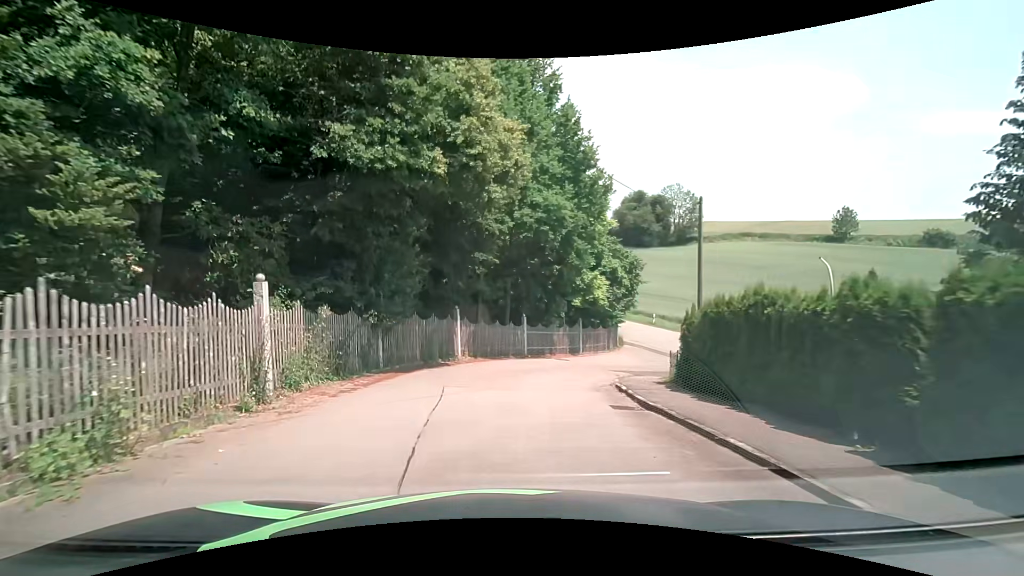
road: residential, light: Day
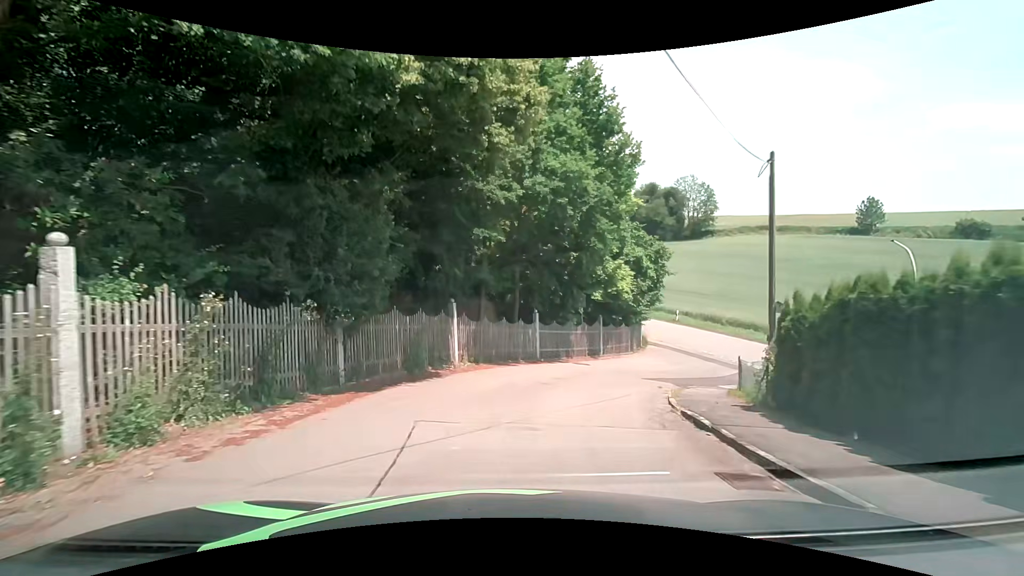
(-0.1, +4.4) m; -1°
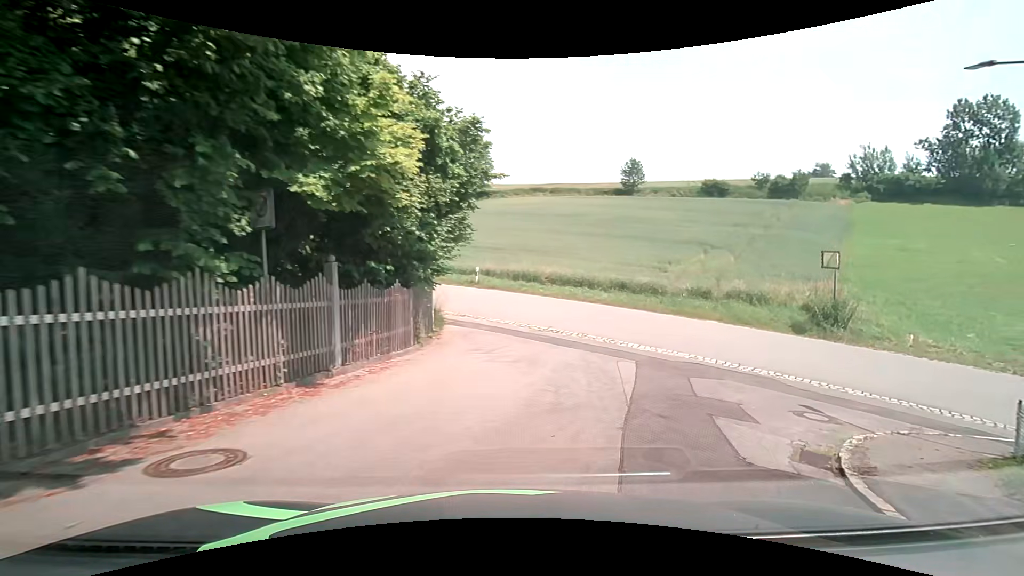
(+3.0, +17.2) m; +26°
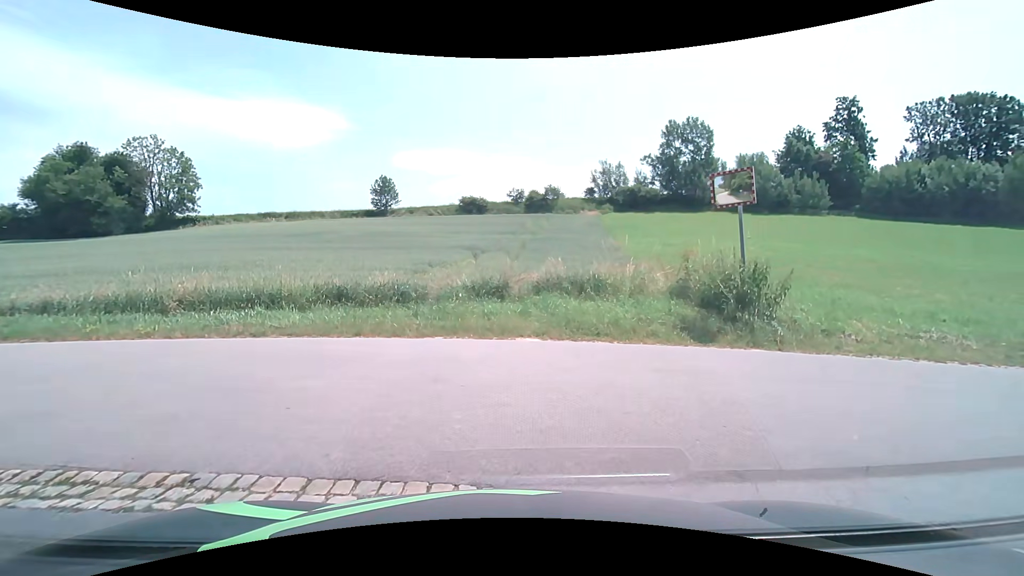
(+3.2, +12.3) m; +27°
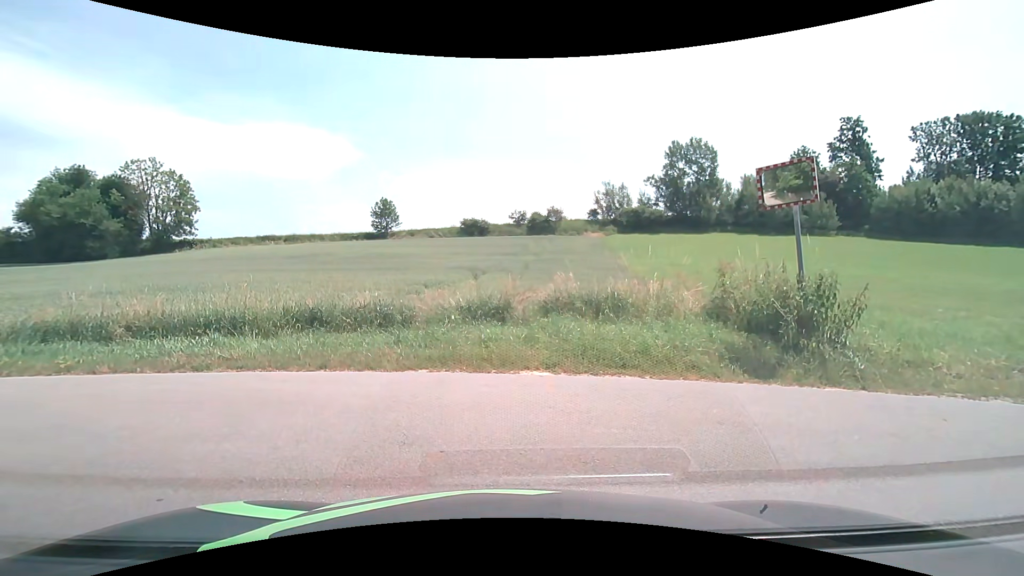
(0.0, +1.7) m; +1°
